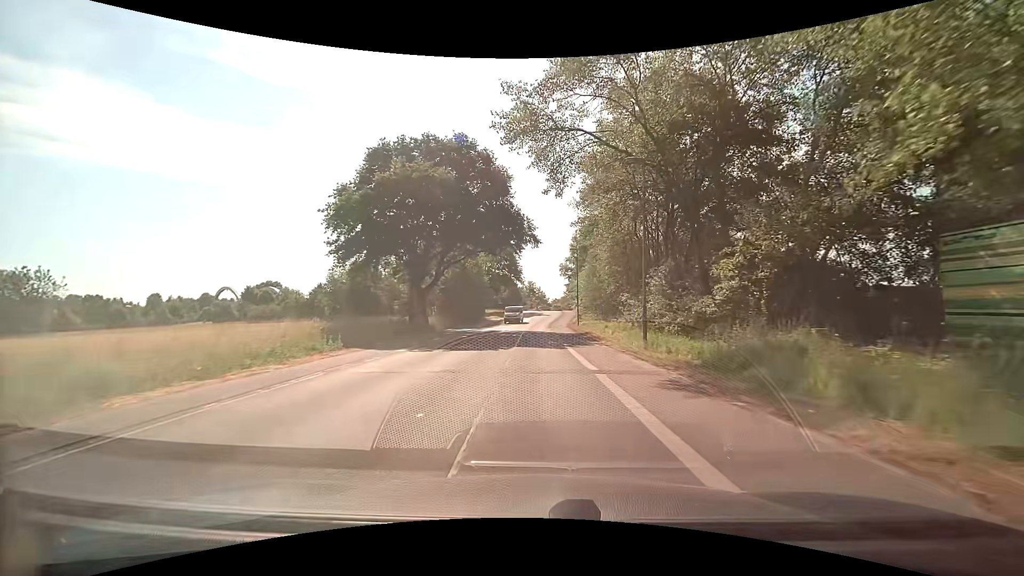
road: tertiary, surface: asphalt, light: Day
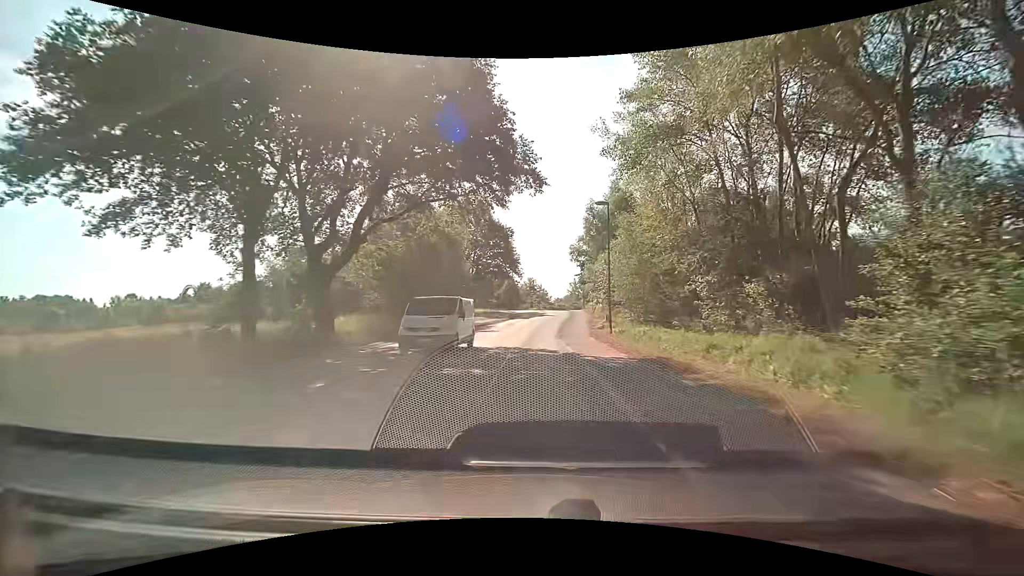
(0.0, +20.4) m; 0°
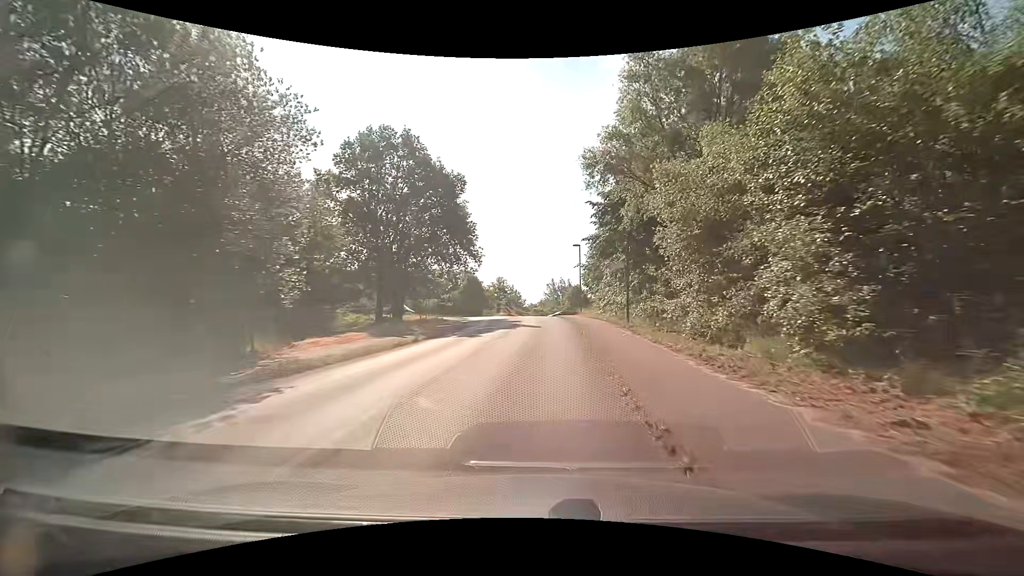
(+0.5, +33.0) m; +4°
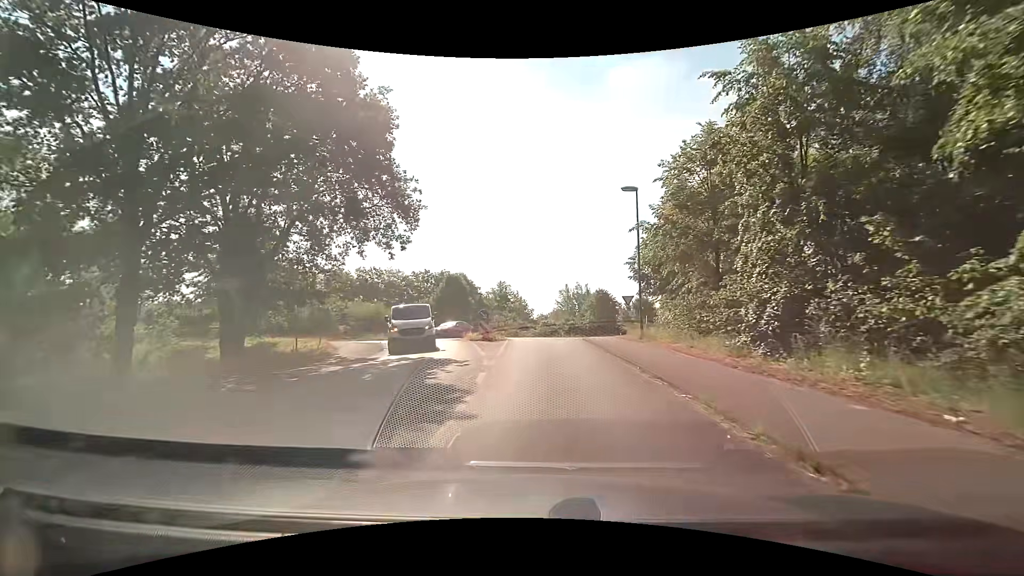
(+0.2, +28.8) m; -2°
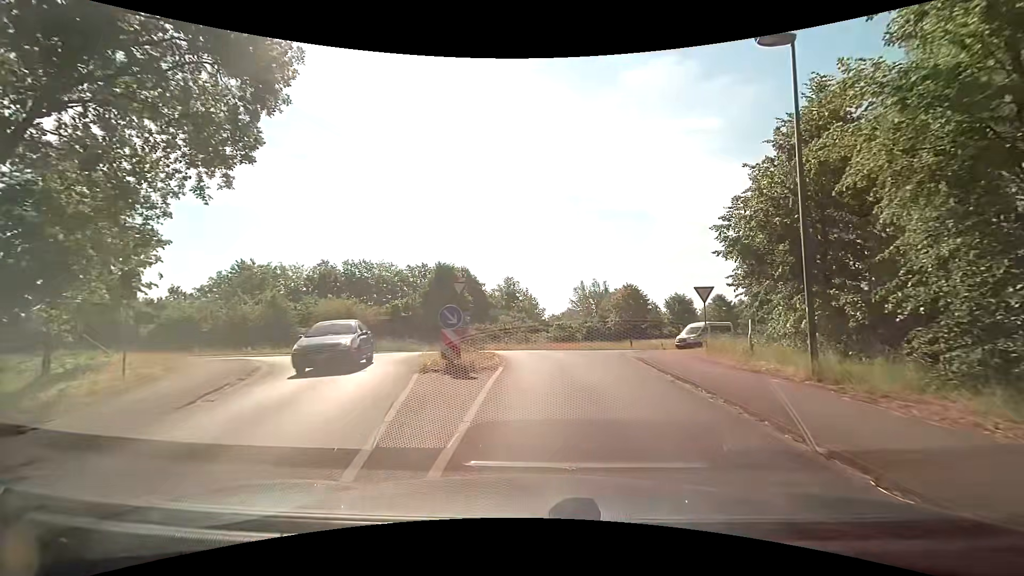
(-0.2, +13.6) m; -1°
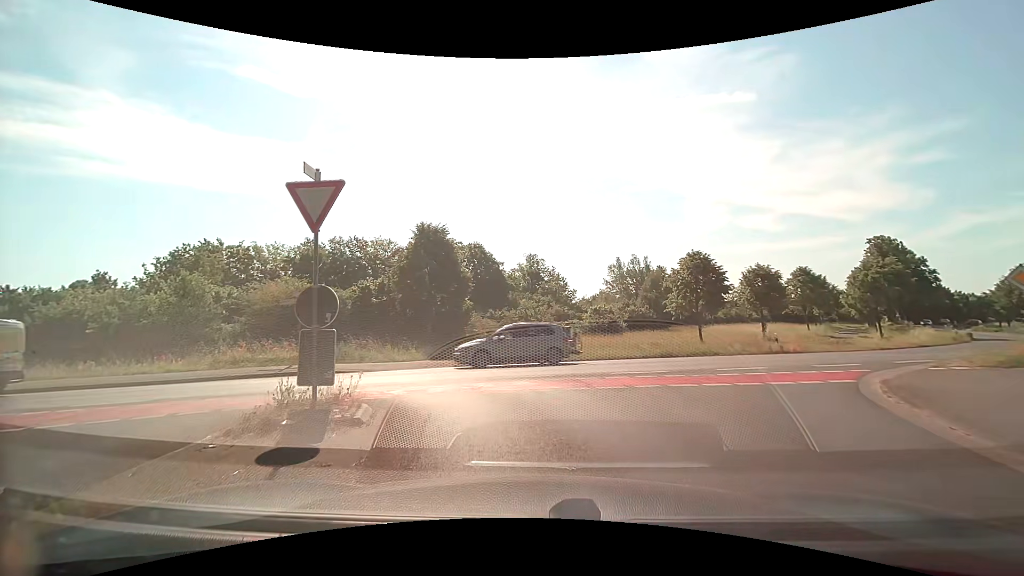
(0.0, +16.2) m; -3°
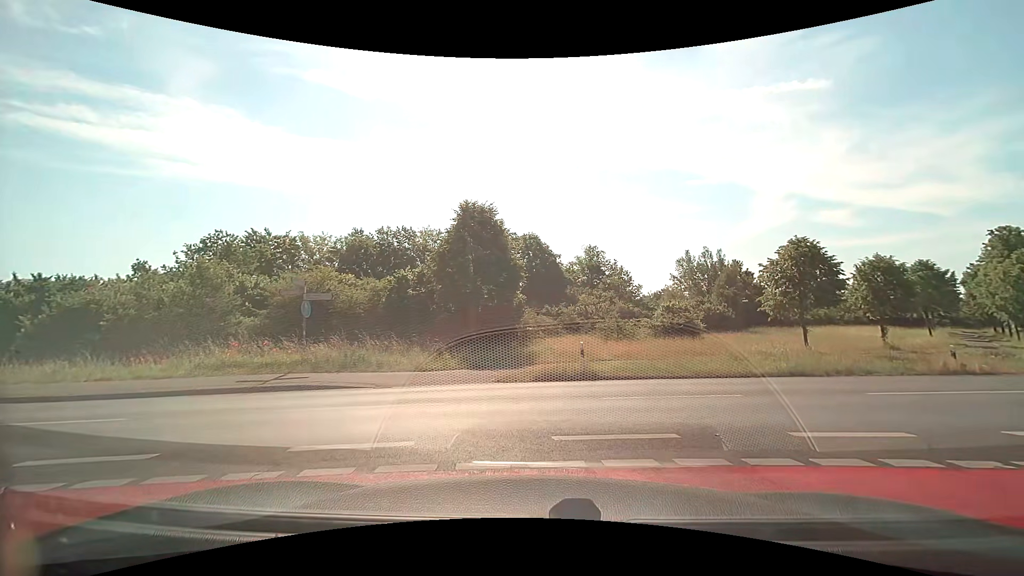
(-0.3, +5.8) m; -7°
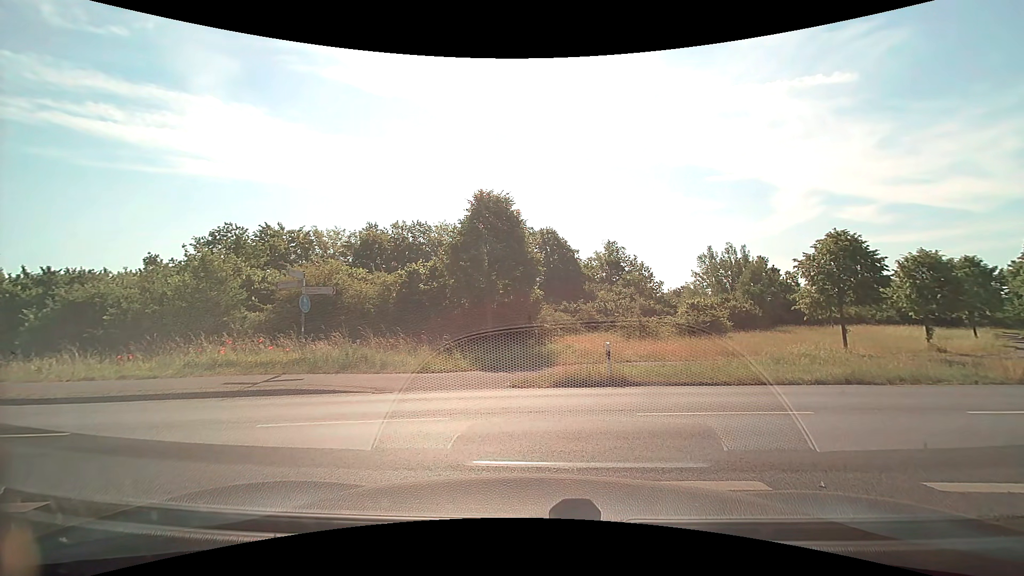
(0.0, +1.7) m; -2°
(-4, +9) (-13, +12) (-23, +15) (-32, +17) (-41, +21) (-50, +27) (-58, +33) (-64, +40) (-70, +49) (-75, +57) m
